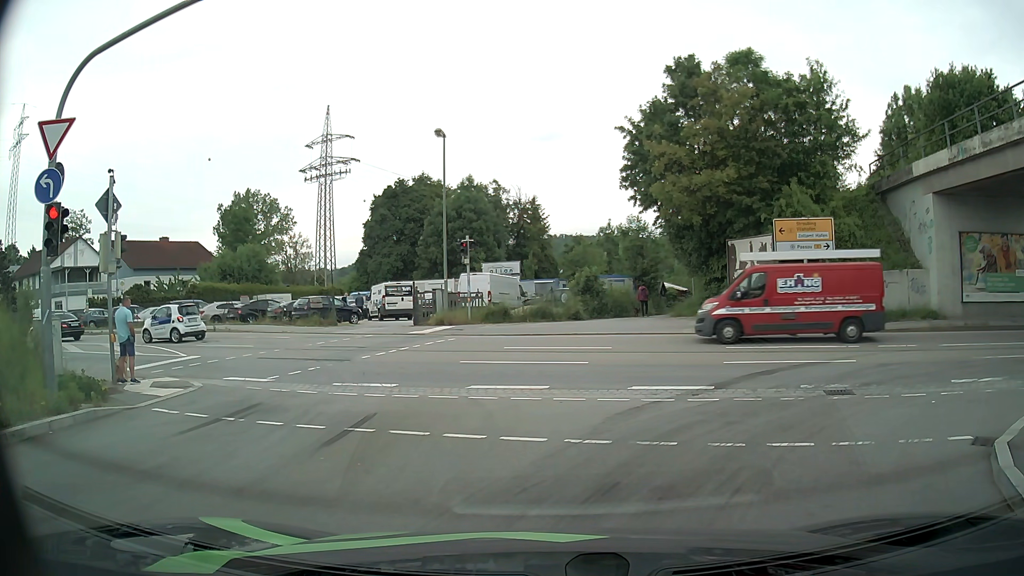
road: primary_link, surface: asphalt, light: Day
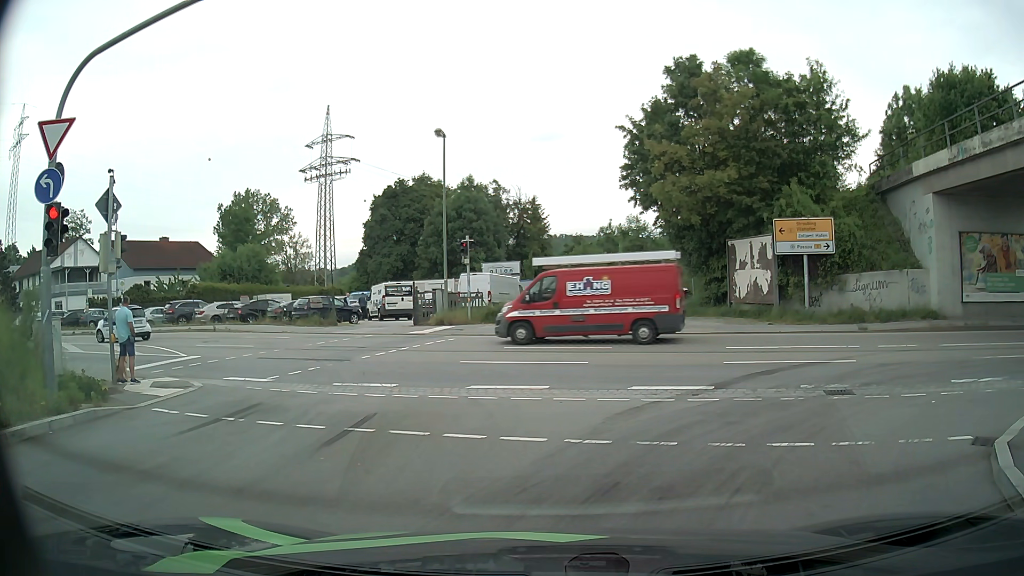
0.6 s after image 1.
(0.0, 0.0) m; 0°
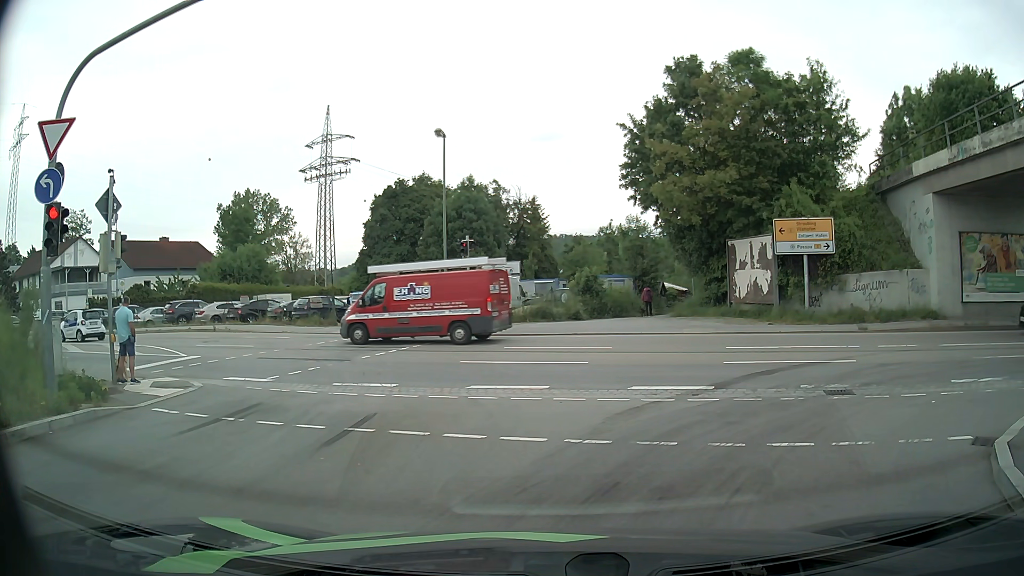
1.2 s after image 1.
(0.0, 0.0) m; 0°
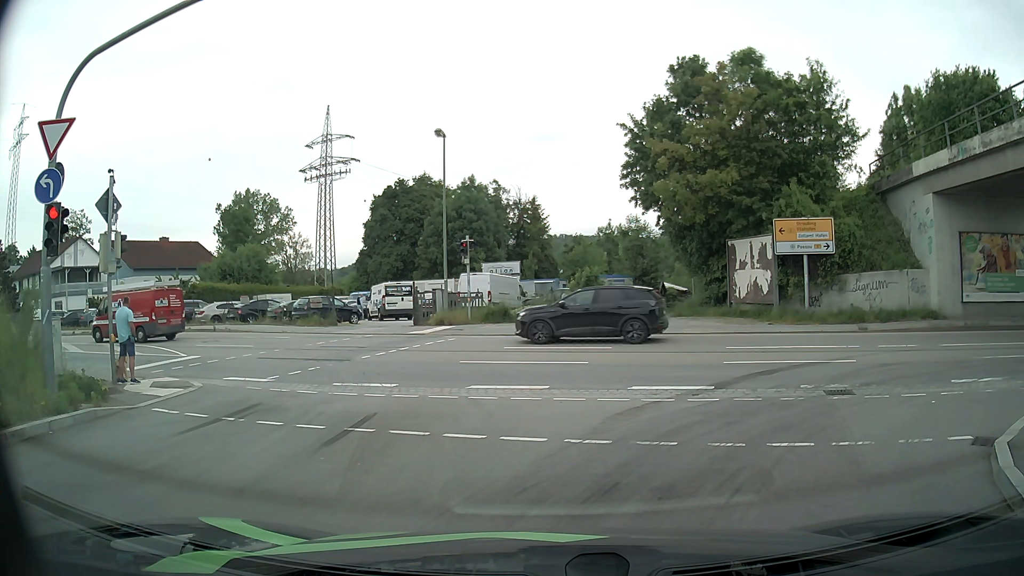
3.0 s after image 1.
(0.0, 0.0) m; 0°
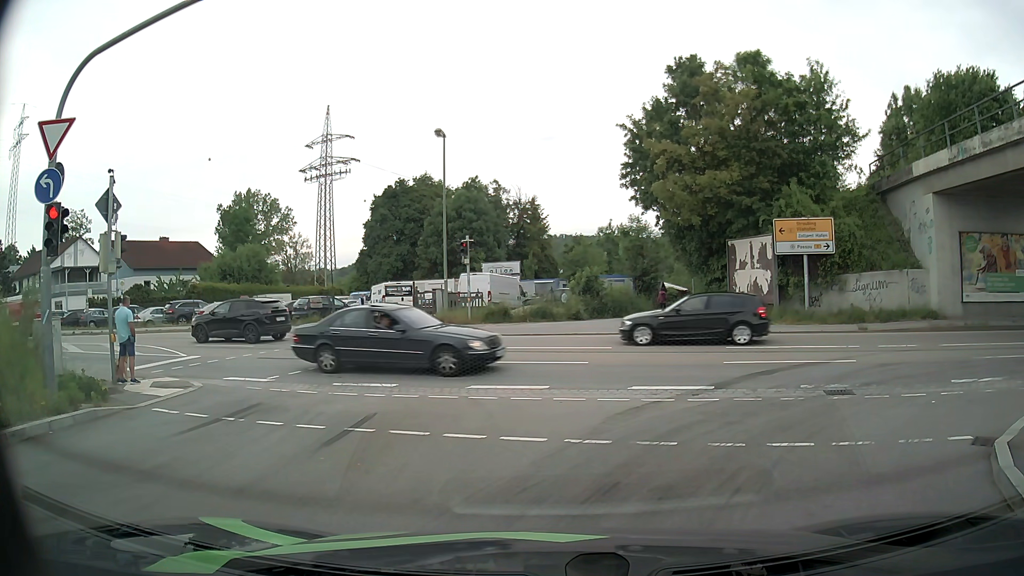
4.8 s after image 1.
(0.0, 0.0) m; 0°
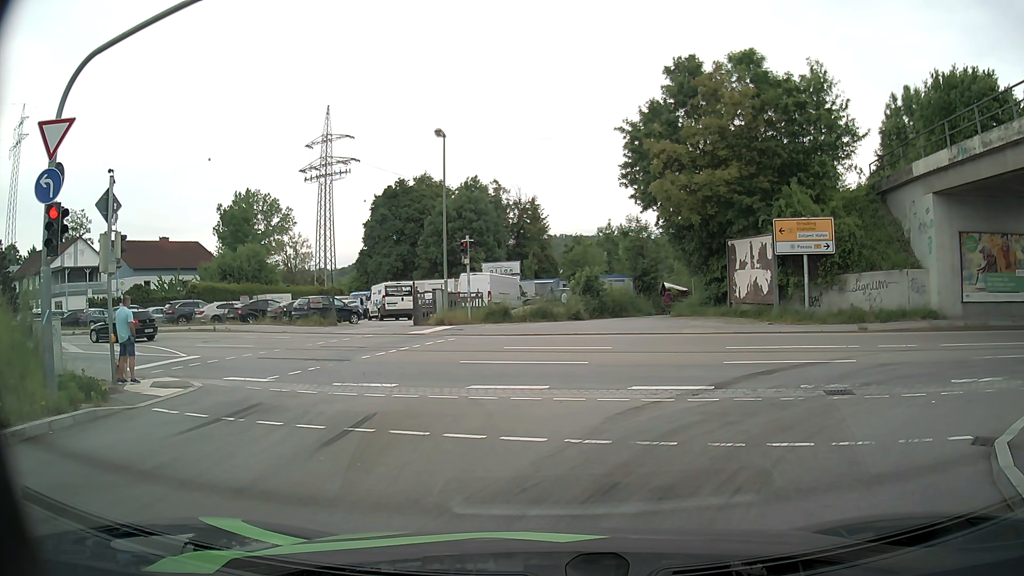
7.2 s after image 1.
(0.0, 0.0) m; 0°
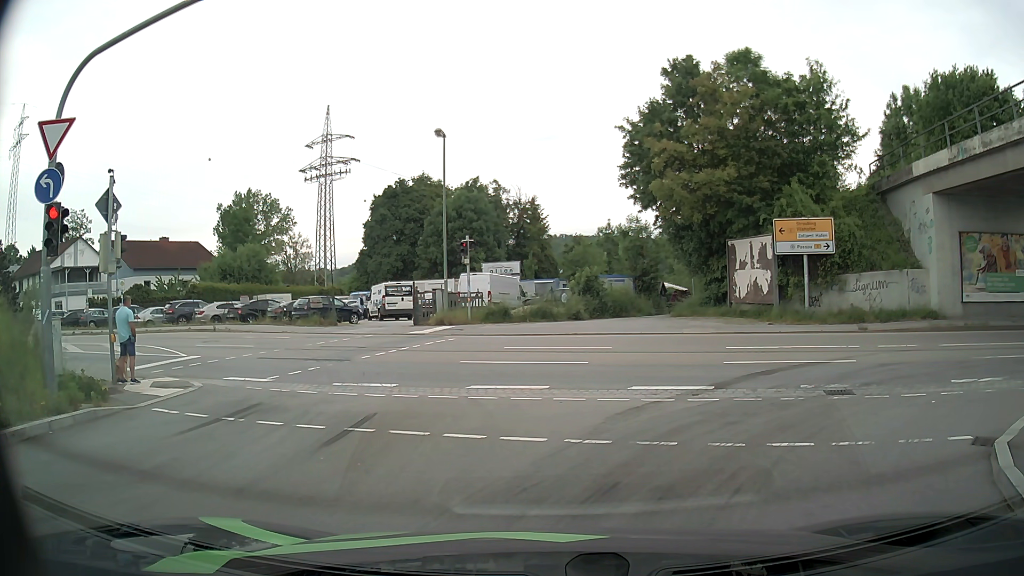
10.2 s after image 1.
(0.0, 0.0) m; 0°
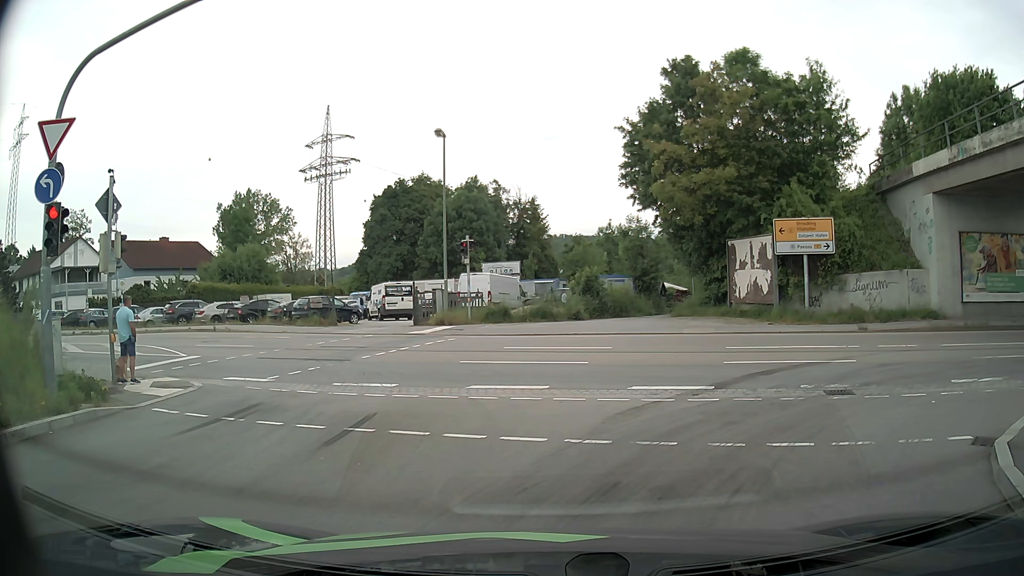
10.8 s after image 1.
(0.0, 0.0) m; 0°
